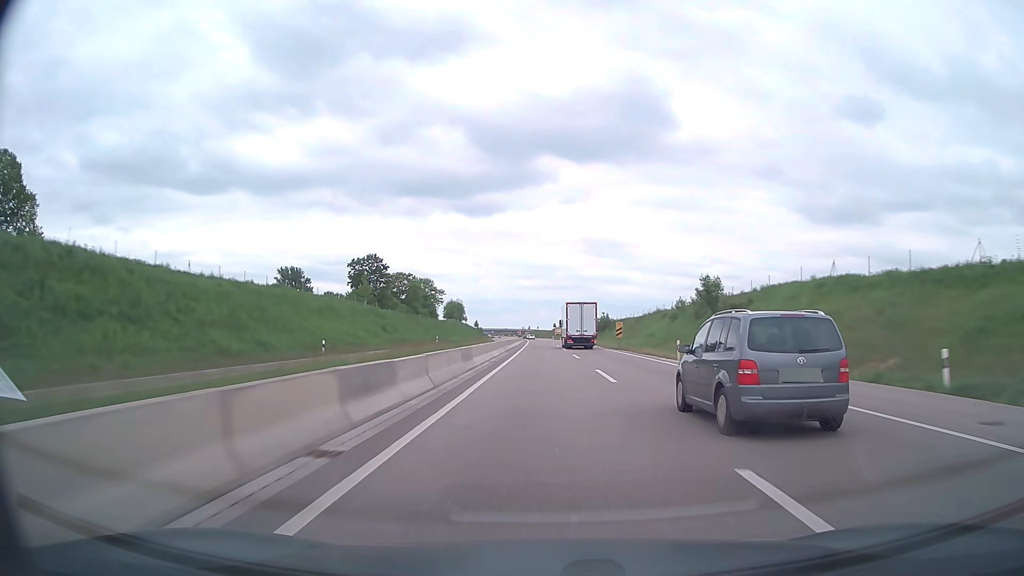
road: trunk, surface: asphalt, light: Day
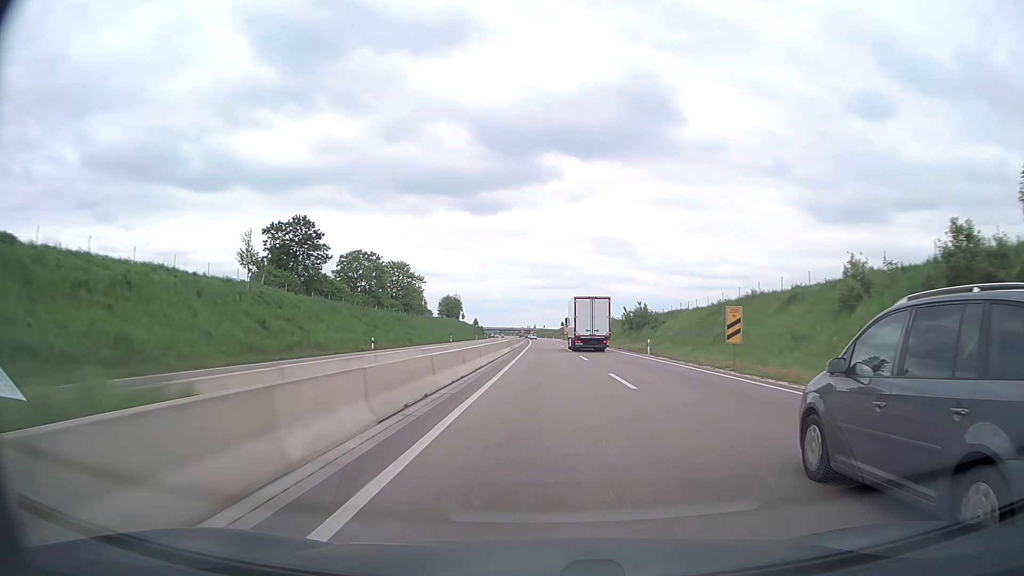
(-0.2, +38.2) m; -1°
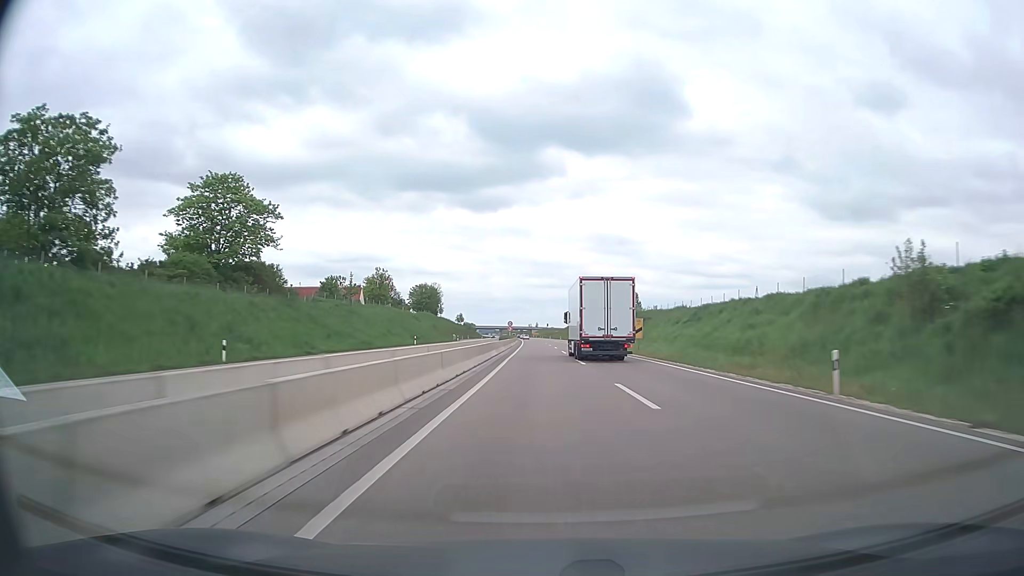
(0.0, +76.2) m; 0°
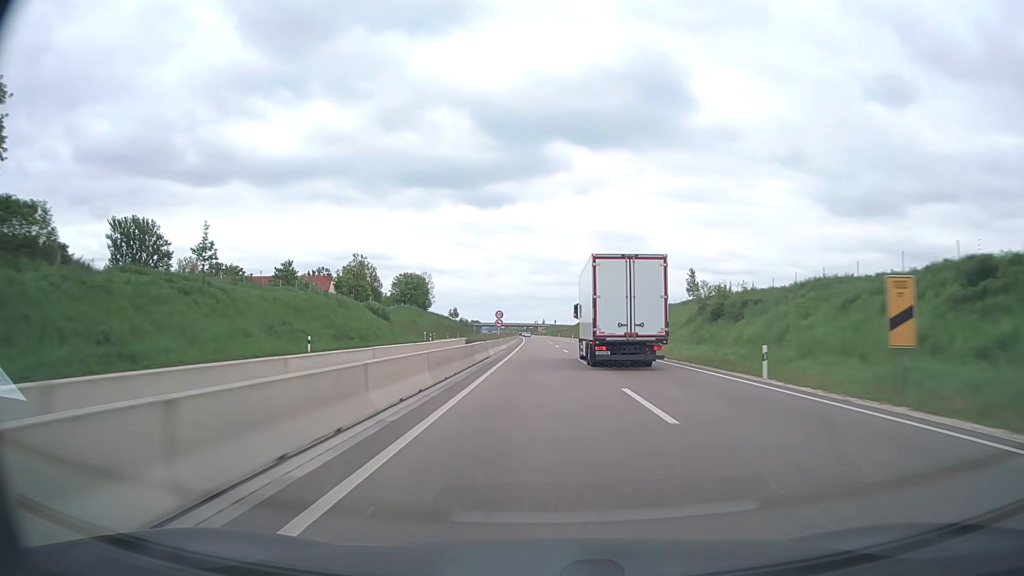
(-0.2, +38.1) m; -1°
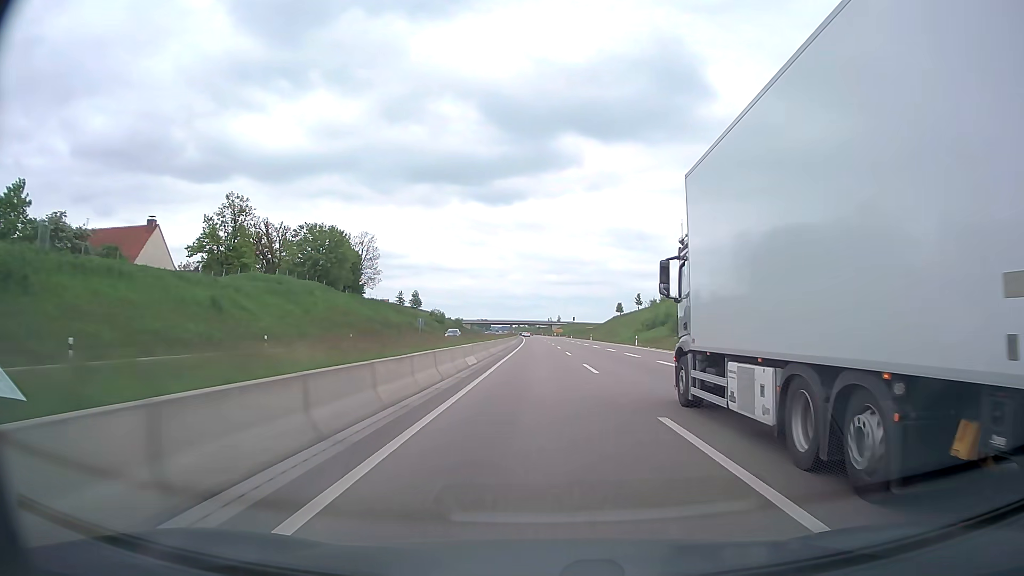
(-1.1, +95.4) m; -1°
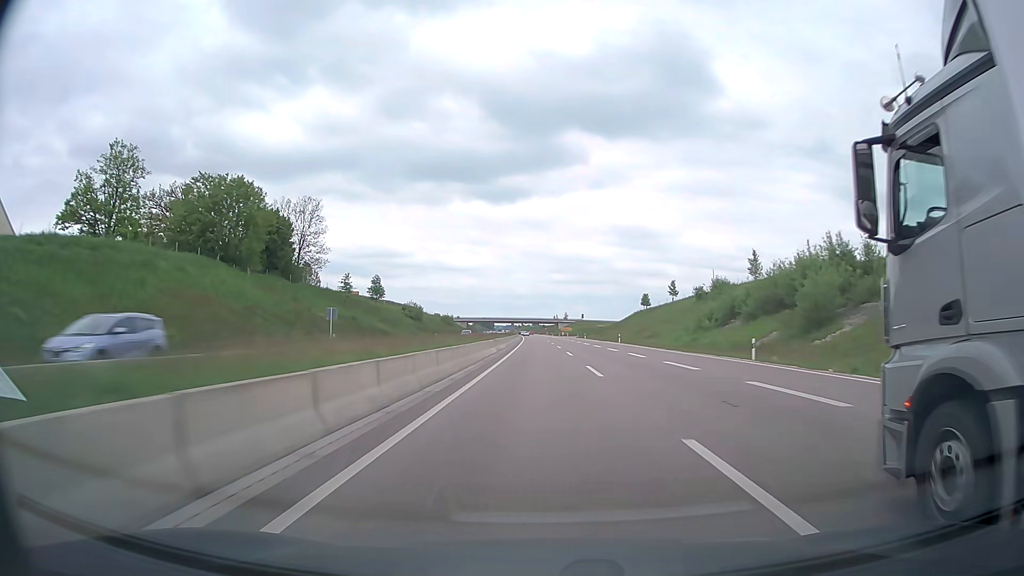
(-0.1, +38.1) m; 0°
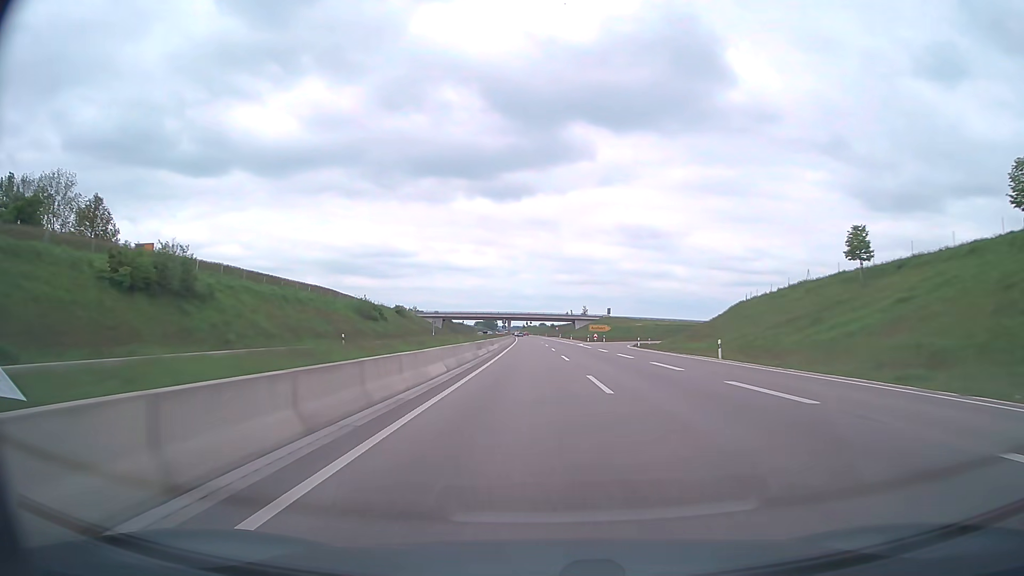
(-0.9, +95.2) m; -1°
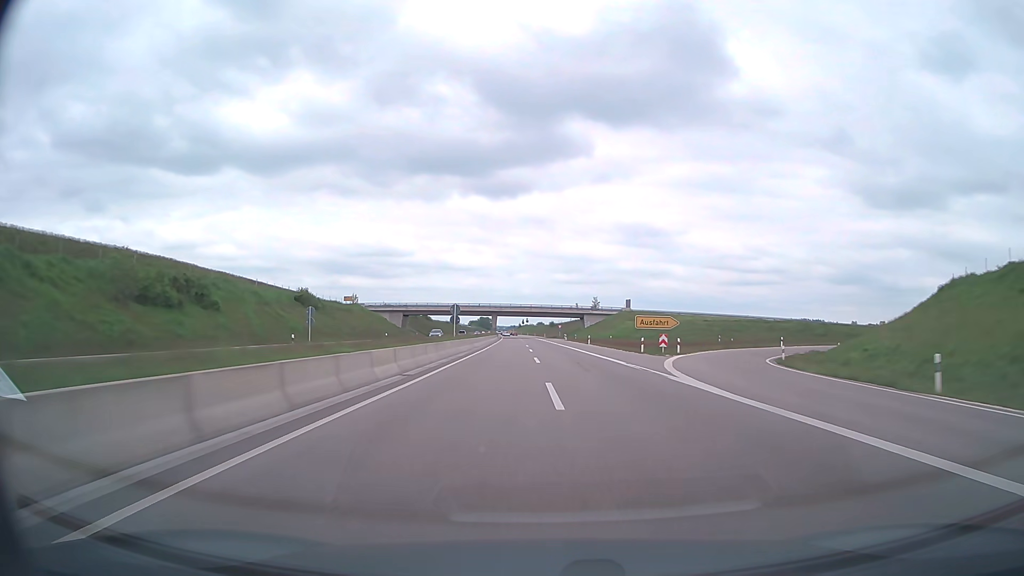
(+0.2, +57.2) m; 0°
(0, +10) (0, +20) (0, +30) (0, +40) (0, +50) (-1, +60) (-1, +70) (-1, +80) (-1, +90) (-2, +100) m
